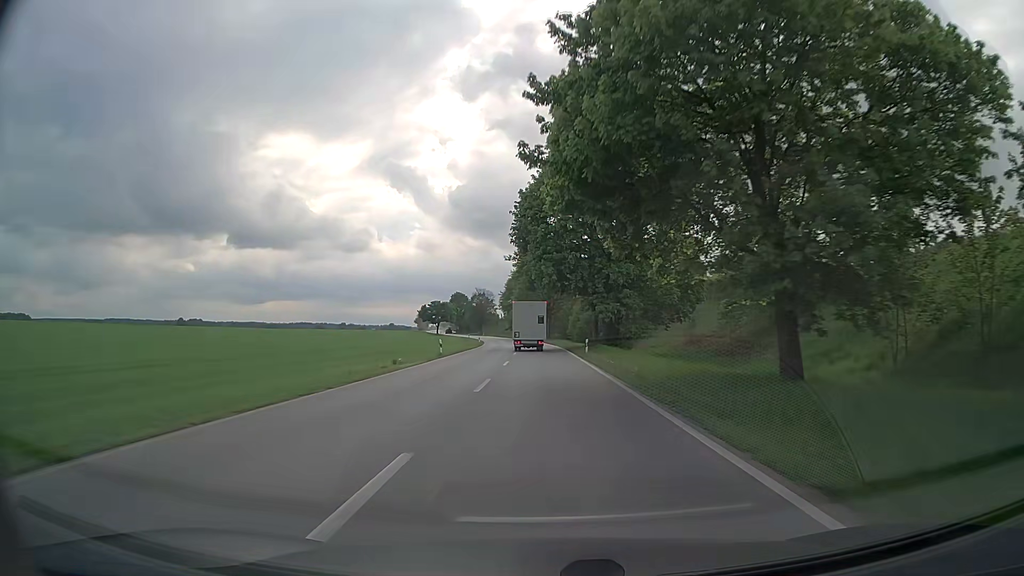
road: secondary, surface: asphalt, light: Day
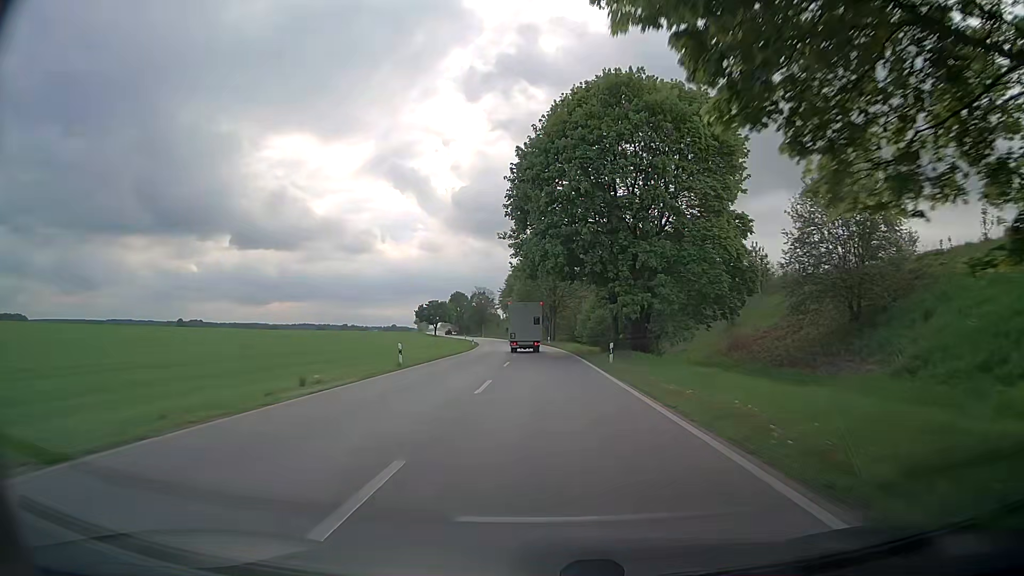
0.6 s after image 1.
(-0.1, +12.6) m; 0°
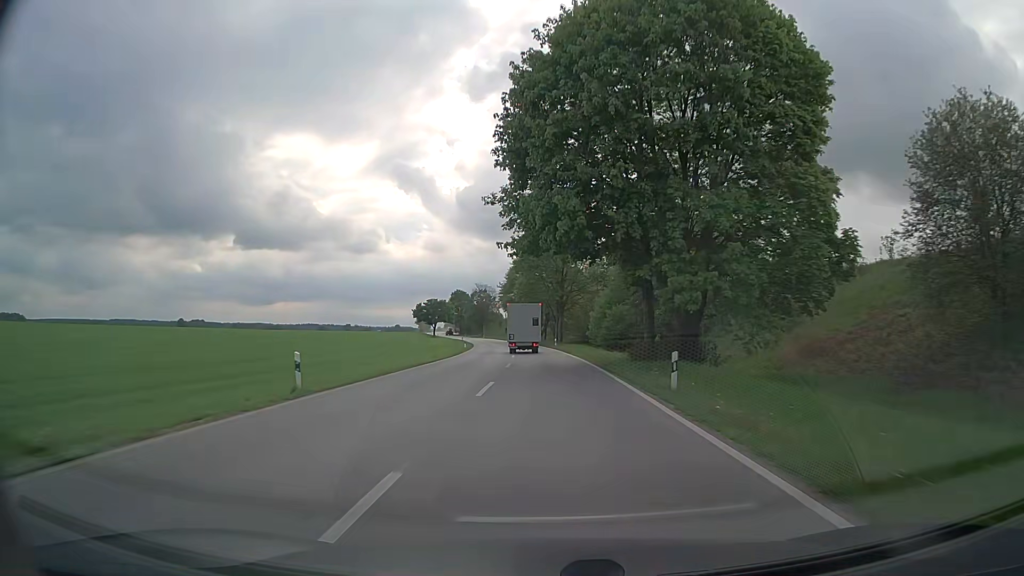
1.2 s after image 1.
(0.0, +12.6) m; 0°
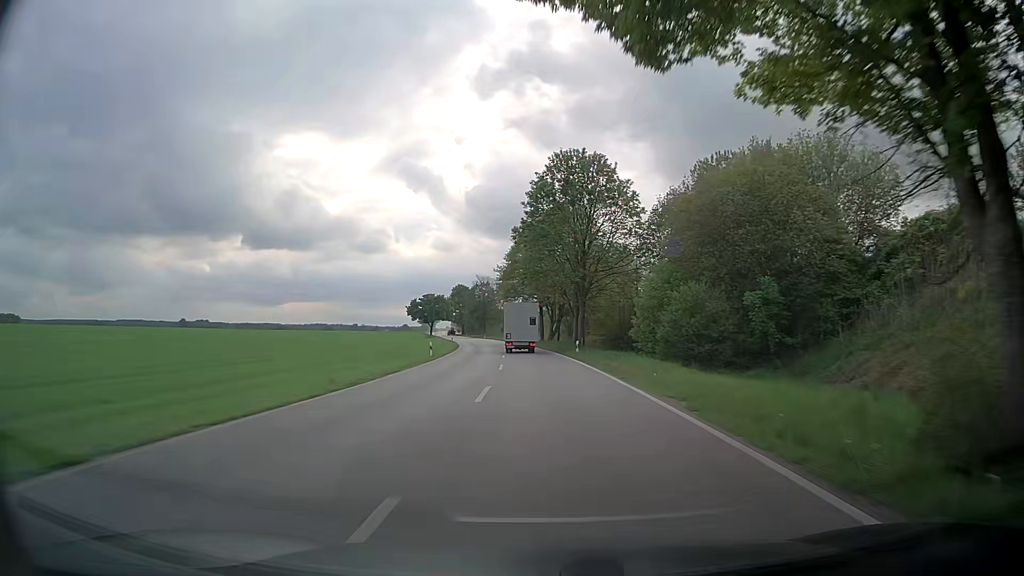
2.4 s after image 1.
(-0.1, +25.1) m; -1°
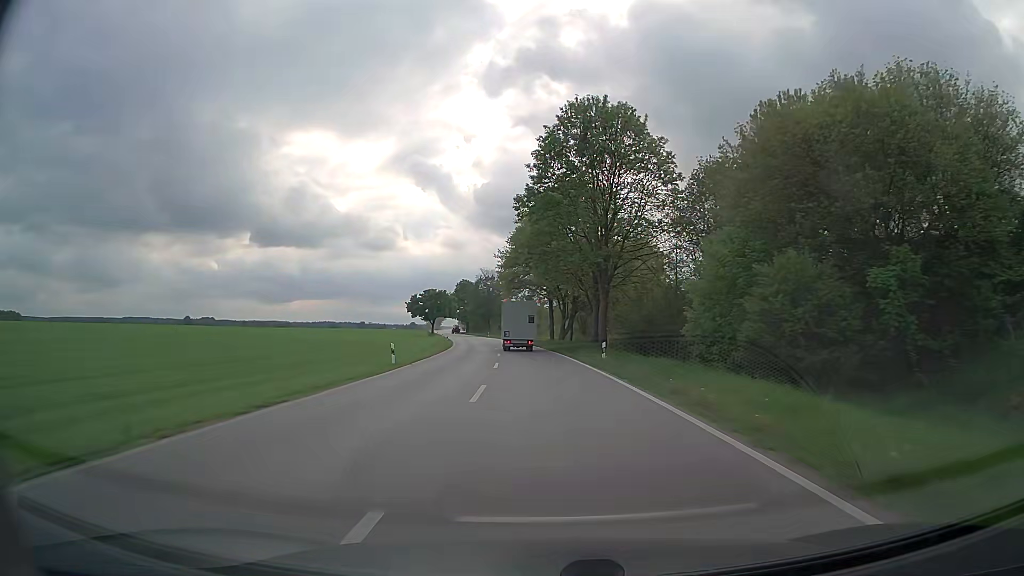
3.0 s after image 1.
(0.0, +12.5) m; -1°
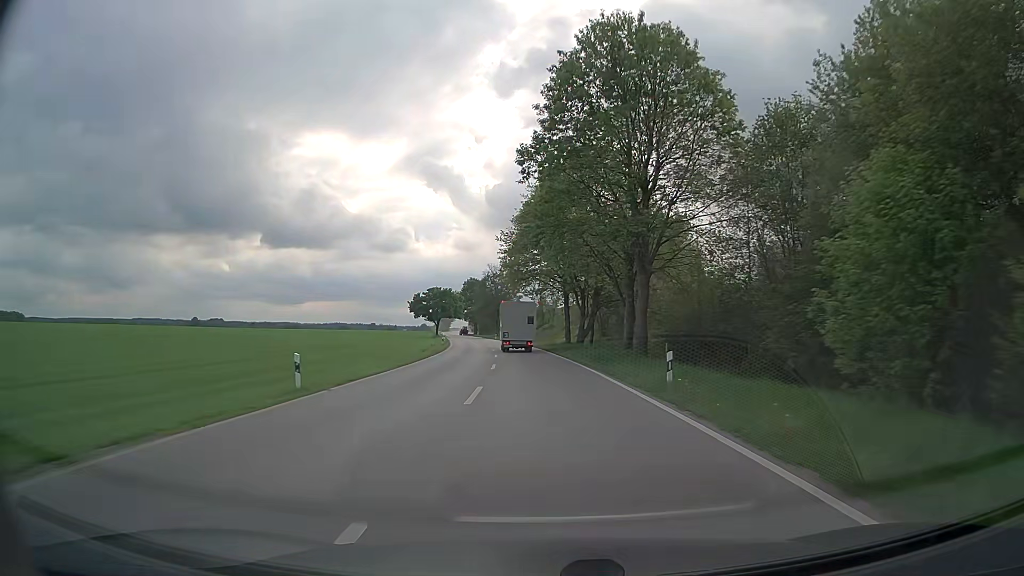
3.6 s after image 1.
(-0.1, +12.4) m; -1°
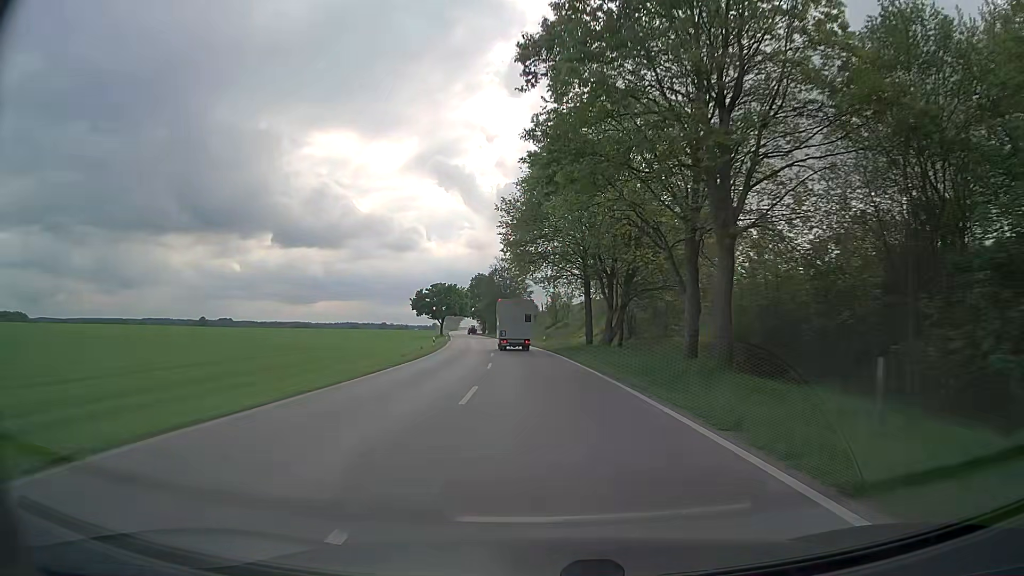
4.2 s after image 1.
(-0.1, +12.3) m; -1°
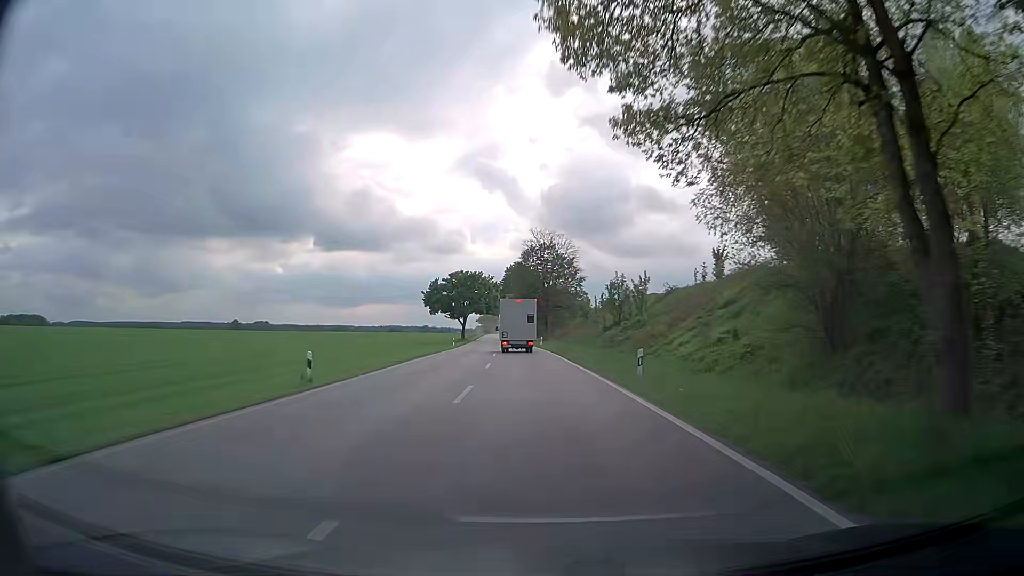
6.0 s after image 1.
(-1.2, +35.9) m; -4°
(0, +10) (0, +20) (-1, +30) (-1, +40) (-2, +50) (-3, +60) (-4, +70) (-5, +80) (-6, +90) (-7, +100) m
